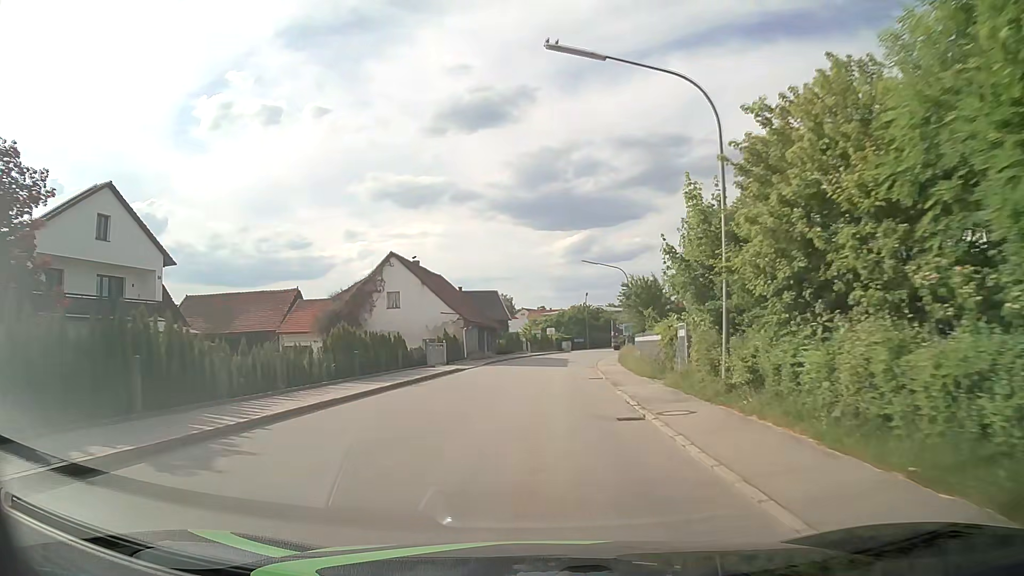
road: tertiary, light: Day
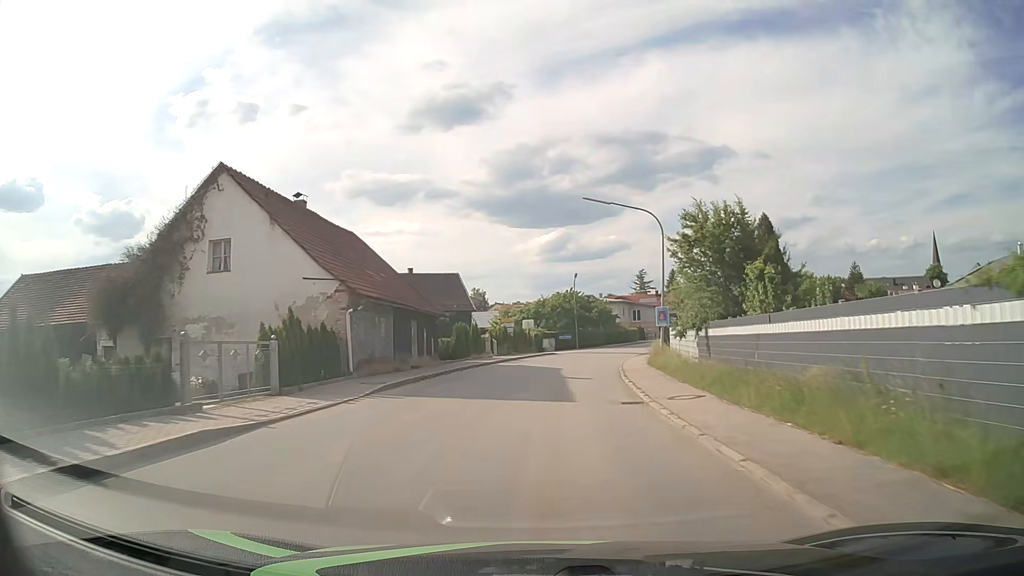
(+0.4, +22.8) m; +2°
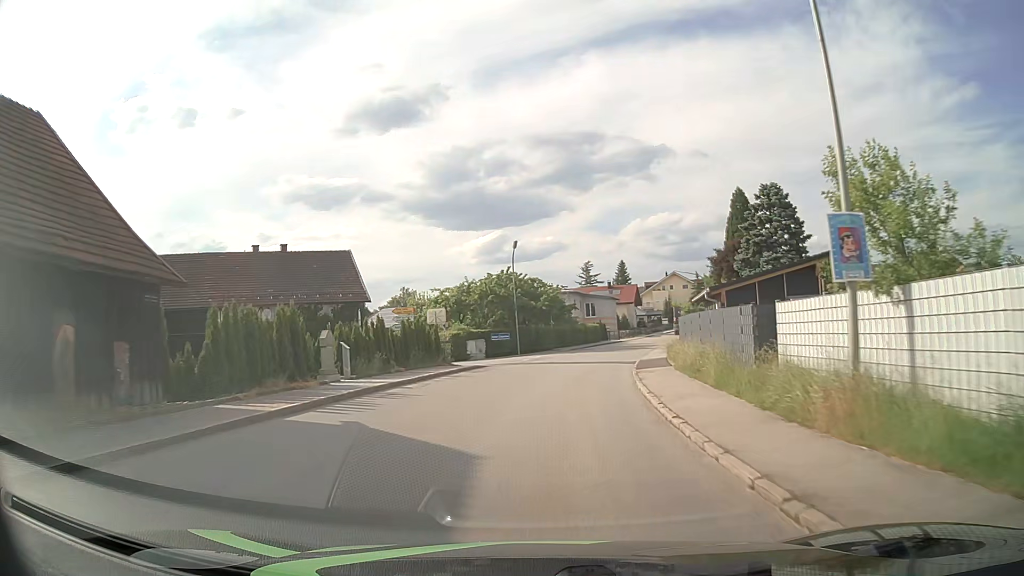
(+0.9, +22.8) m; +6°
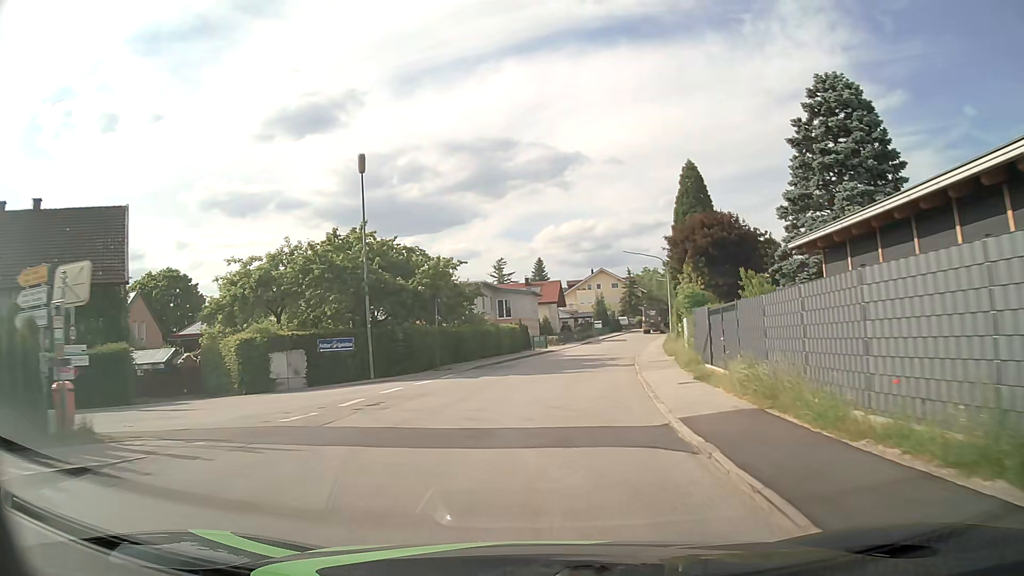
(+1.2, +22.8) m; +7°
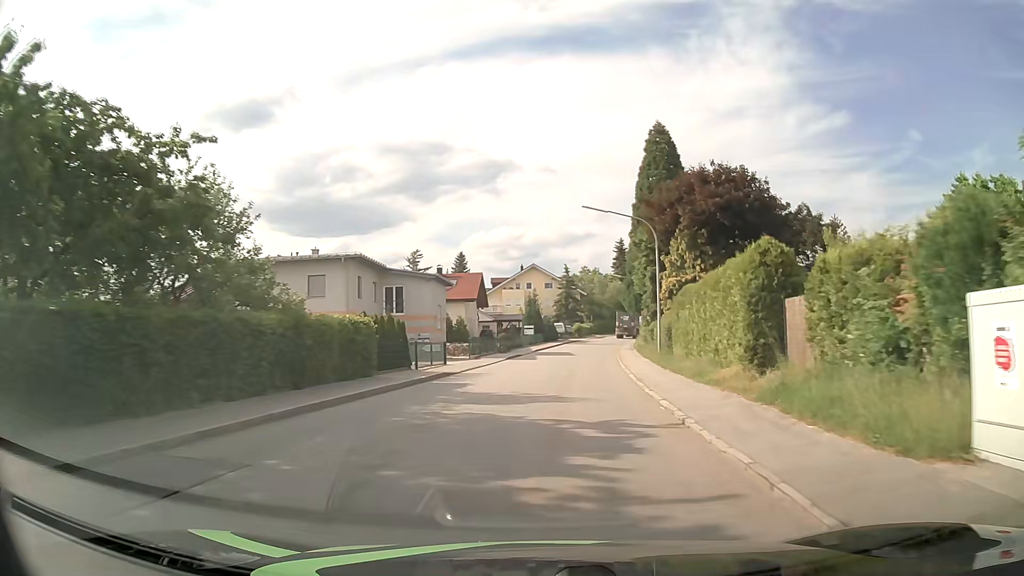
(+1.3, +22.9) m; +6°
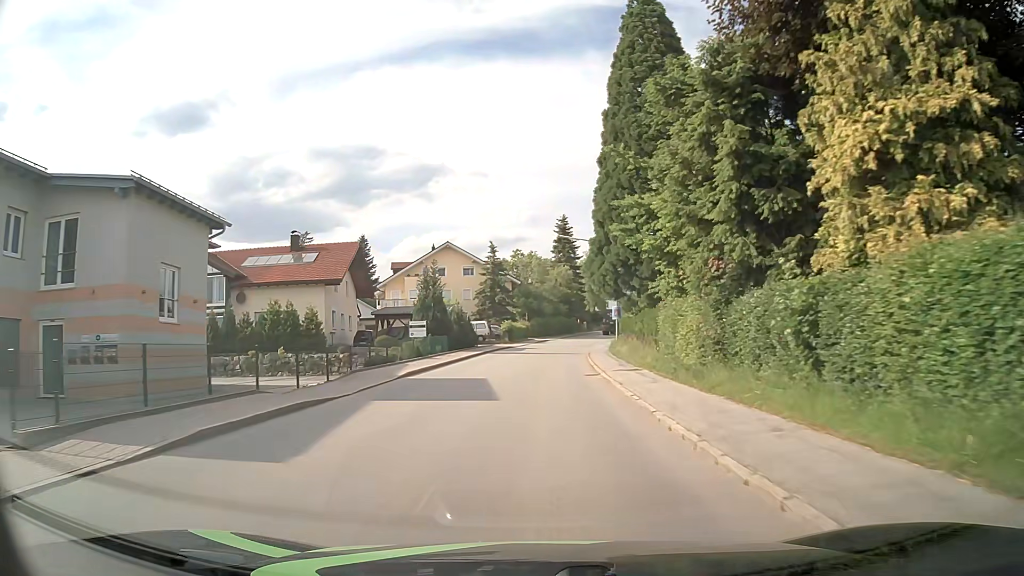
(+1.9, +30.6) m; +6°
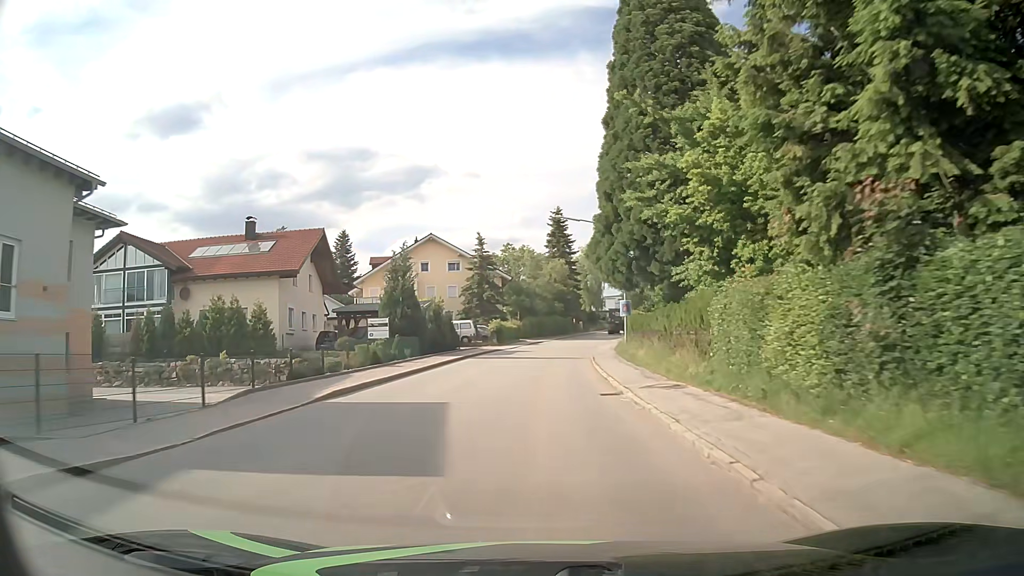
(0.0, +7.7) m; 0°
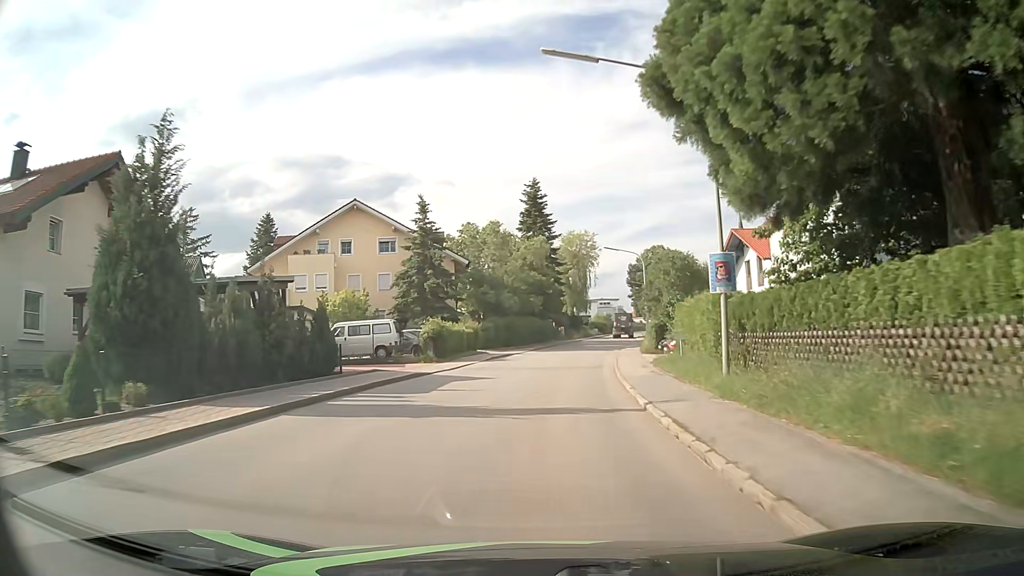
(+0.3, +23.1) m; +2°
(0, +10) (+1, +20) (+2, +30) (+3, +40) (+4, +50) (+6, +60) (+8, +69) (+10, +79) (+11, +89) (+13, +99) m
